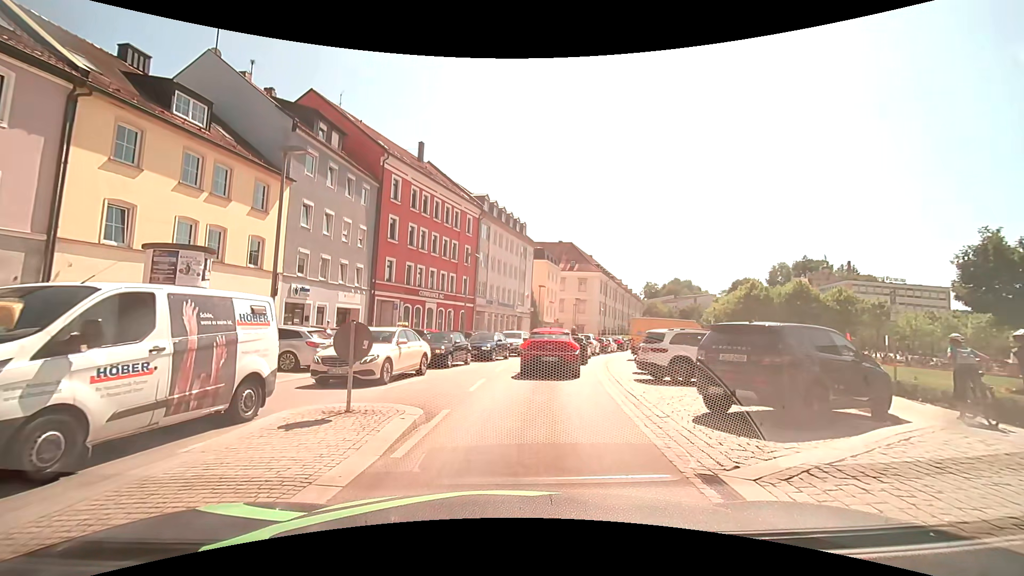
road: tertiary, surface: asphalt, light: Day
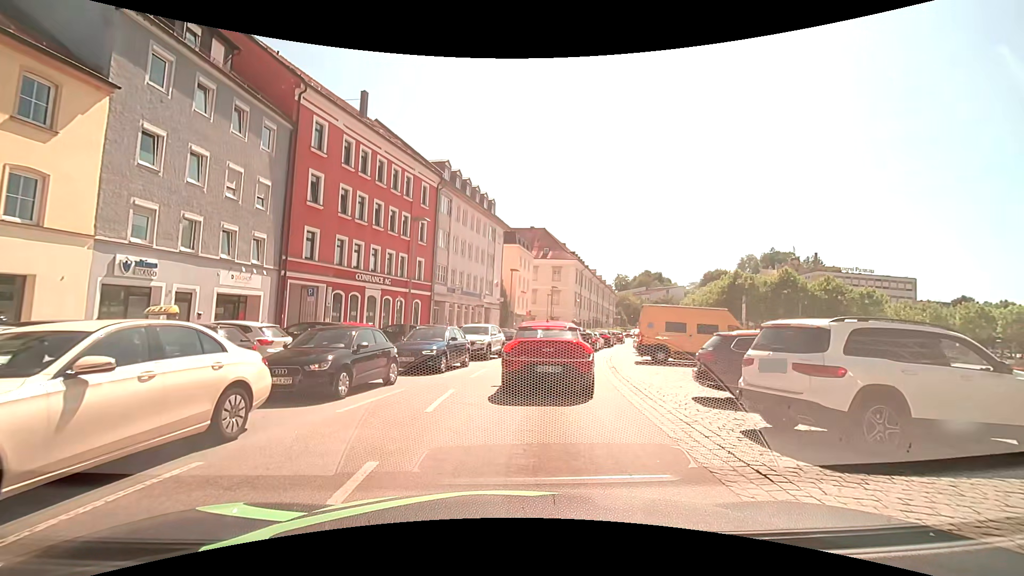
(+0.2, +9.3) m; +3°
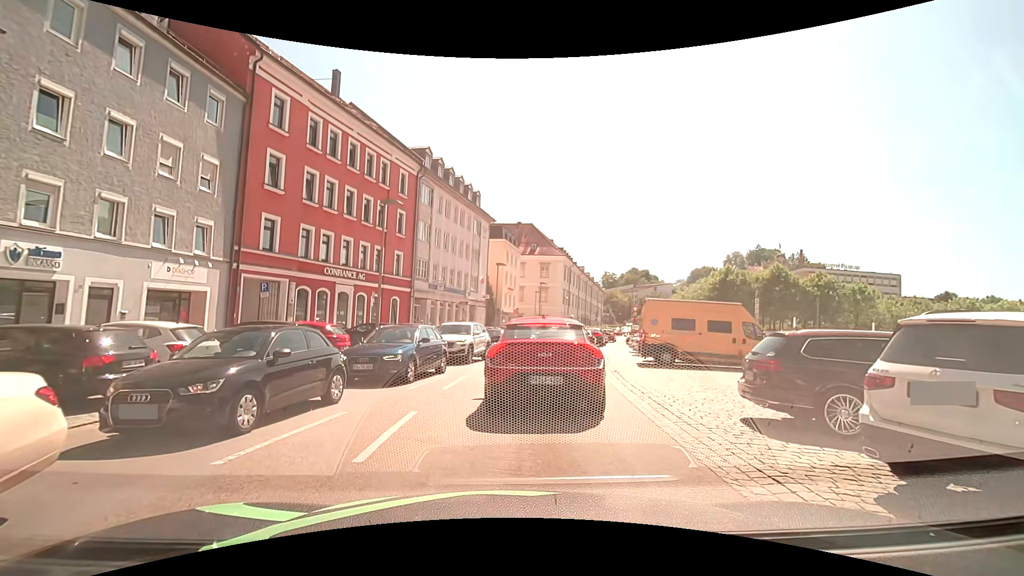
(0.0, +2.9) m; +3°
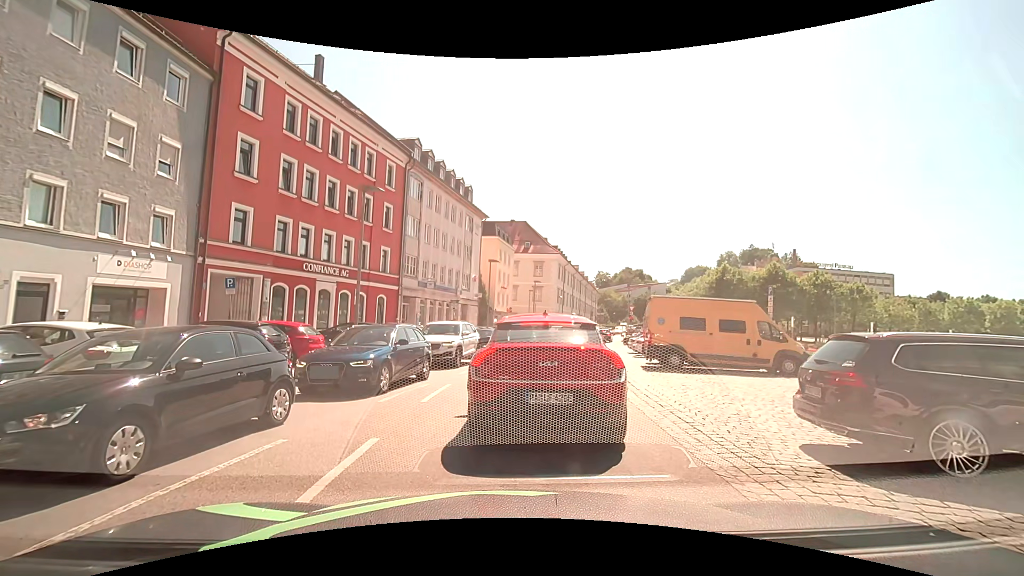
(0.0, +1.8) m; -1°
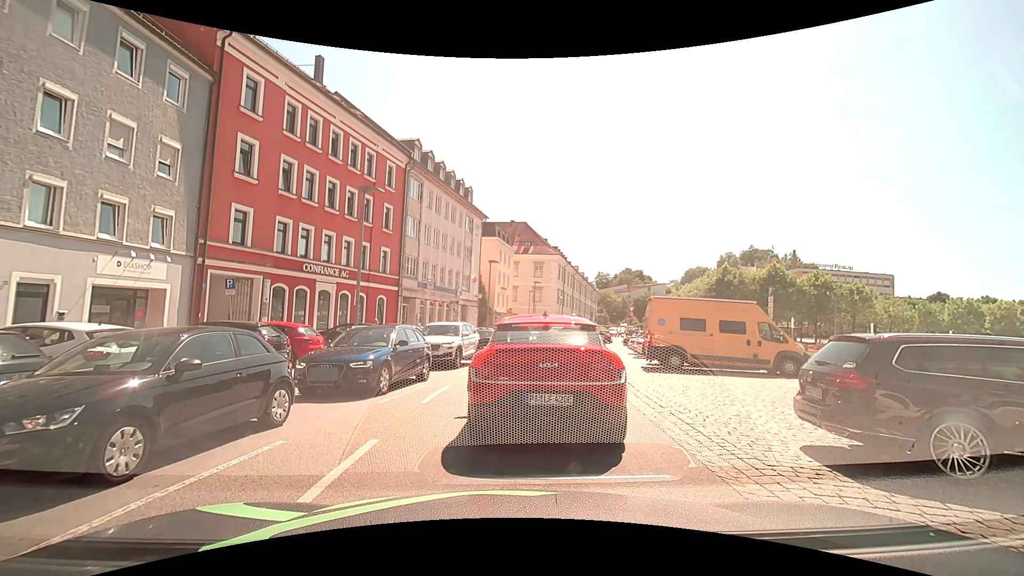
(0.0, +0.1) m; 0°
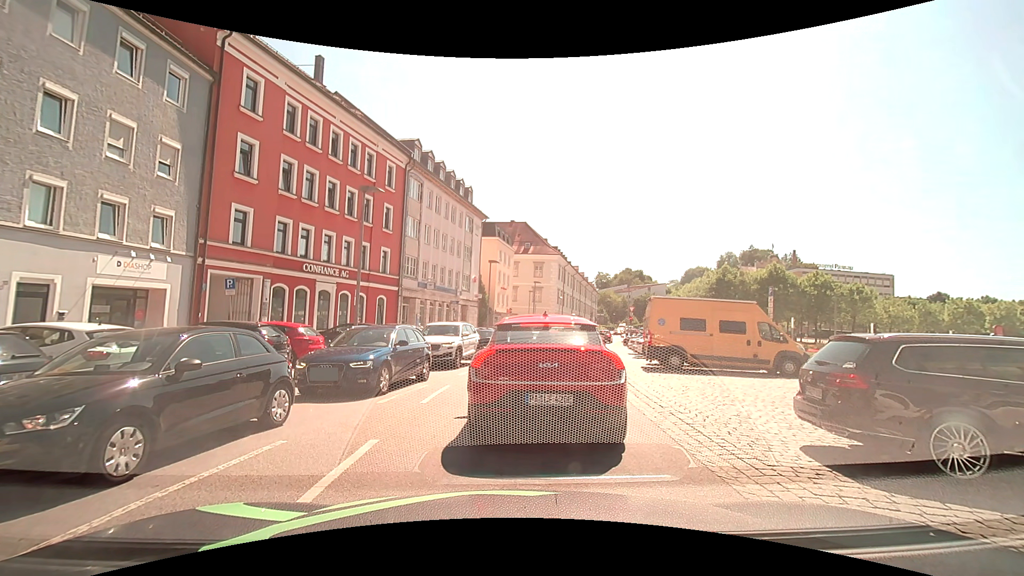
(0.0, 0.0) m; 0°
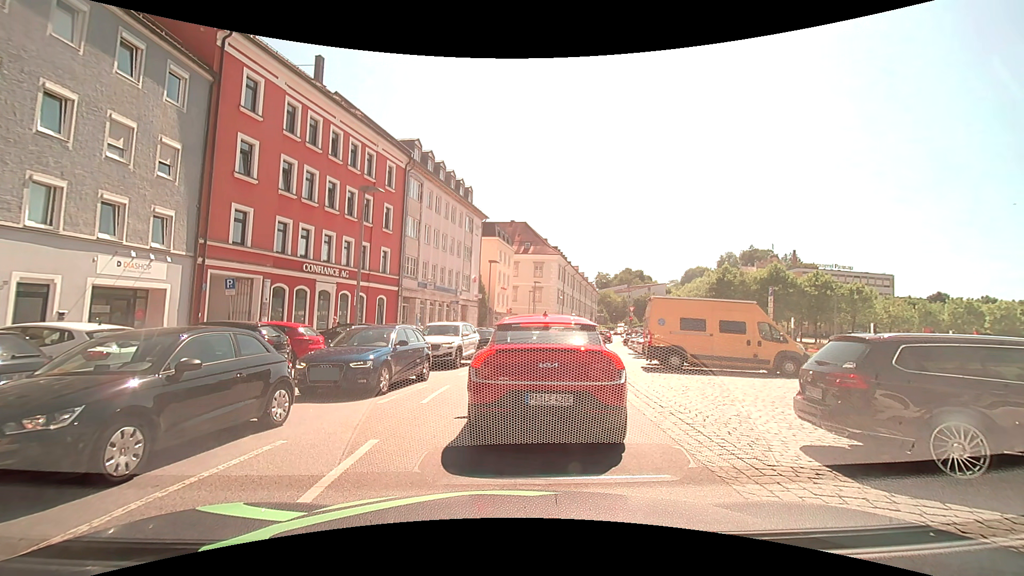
(0.0, 0.0) m; 0°
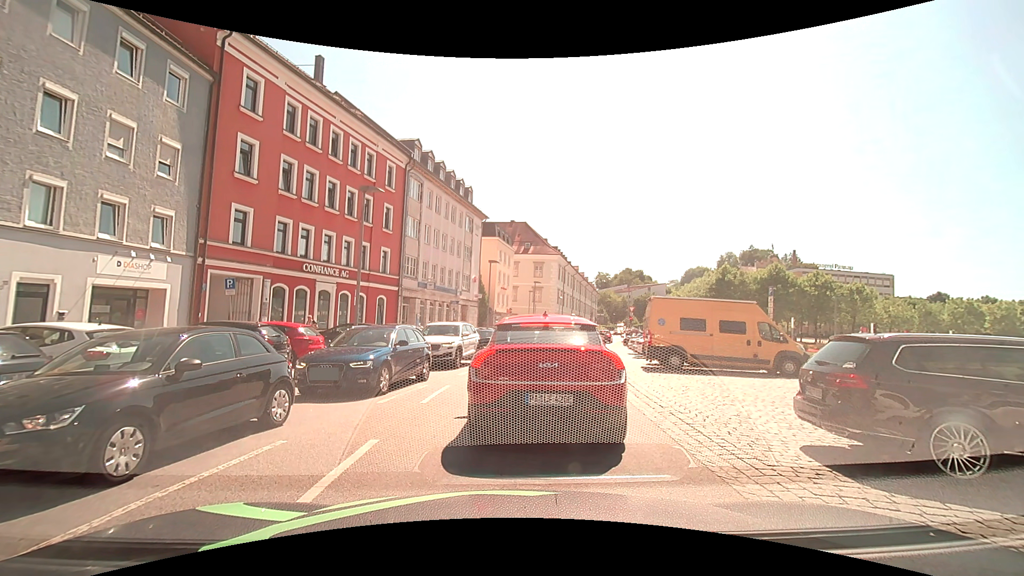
(0.0, 0.0) m; 0°
